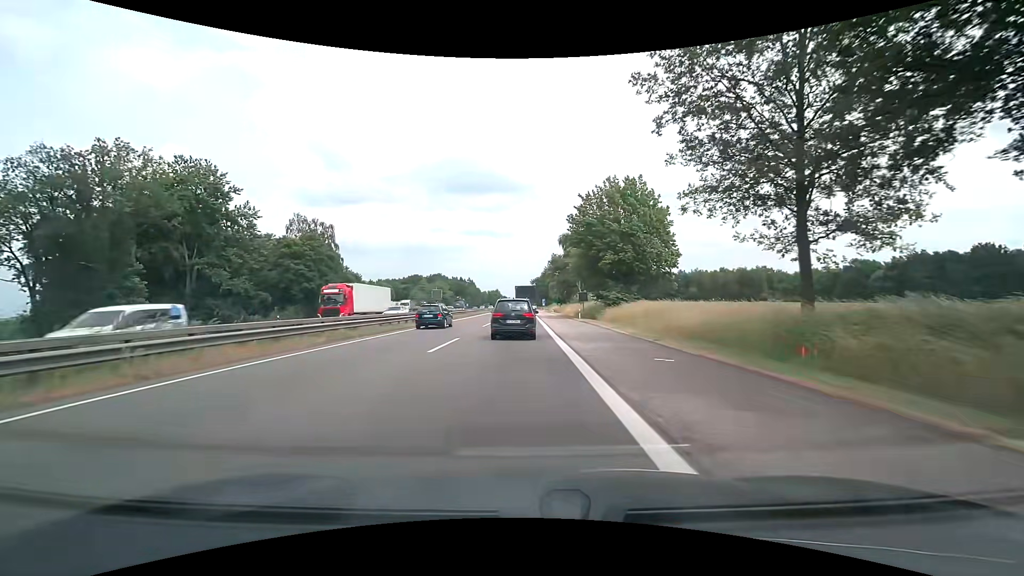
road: motorway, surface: asphalt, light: Day
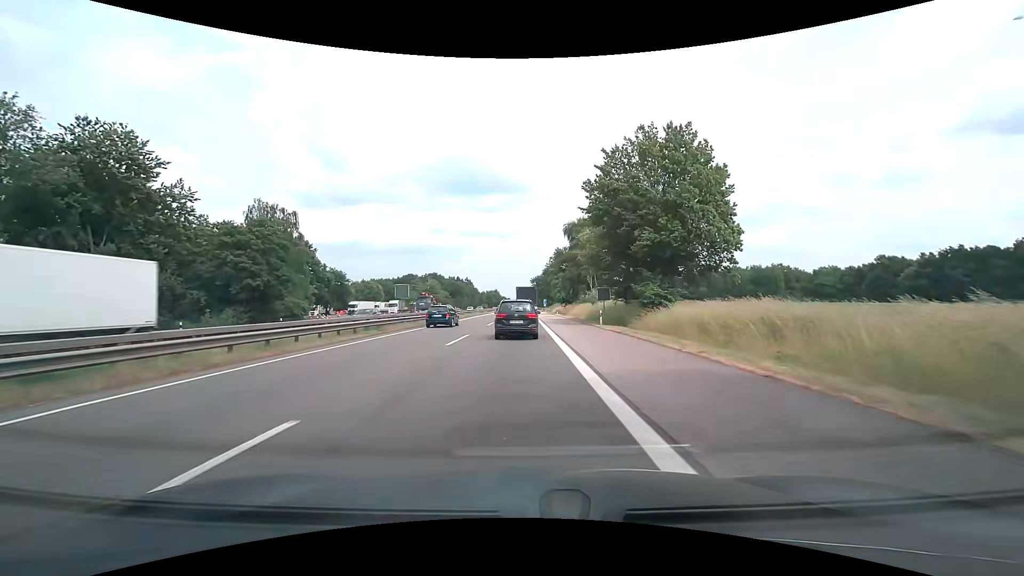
(0.0, +14.5) m; 0°
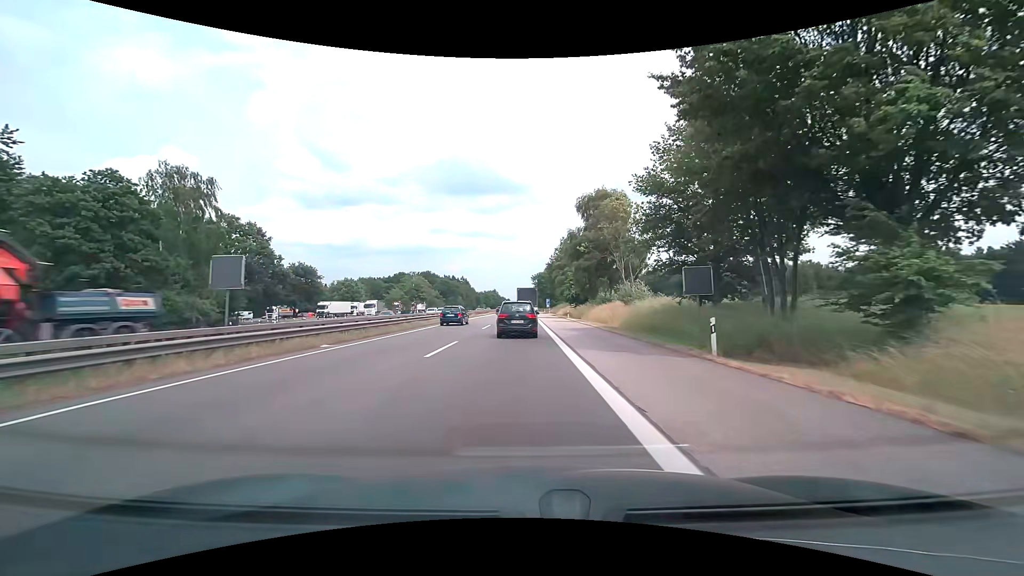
(-0.2, +21.8) m; 0°
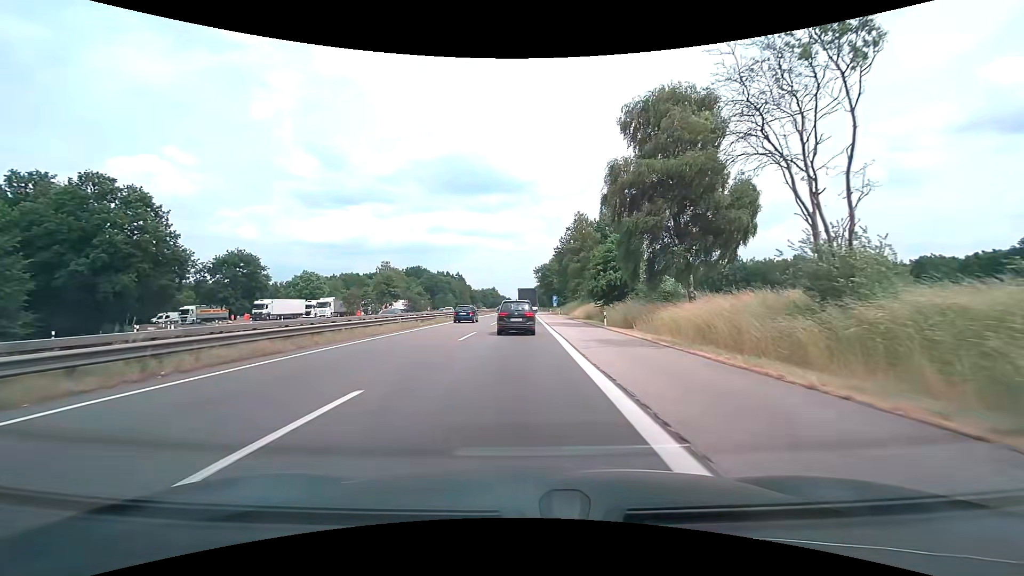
(-0.1, +29.5) m; 0°
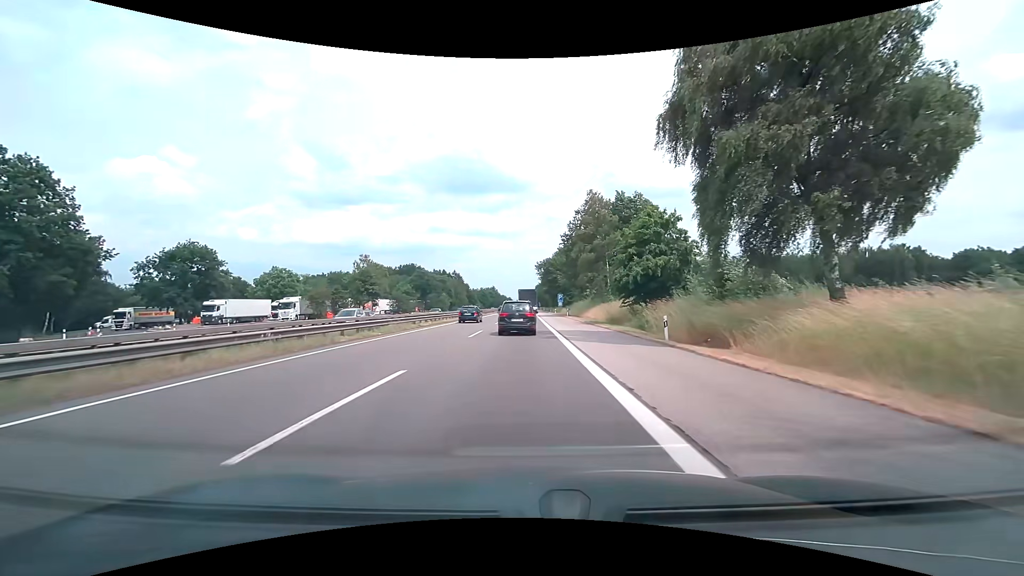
(0.0, +15.2) m; 0°
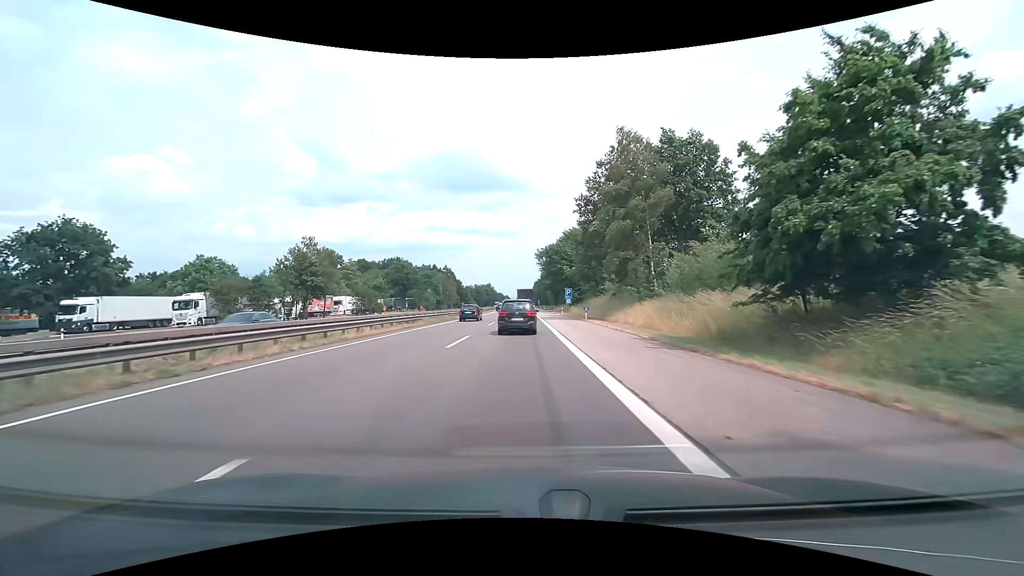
(+0.1, +23.8) m; 0°
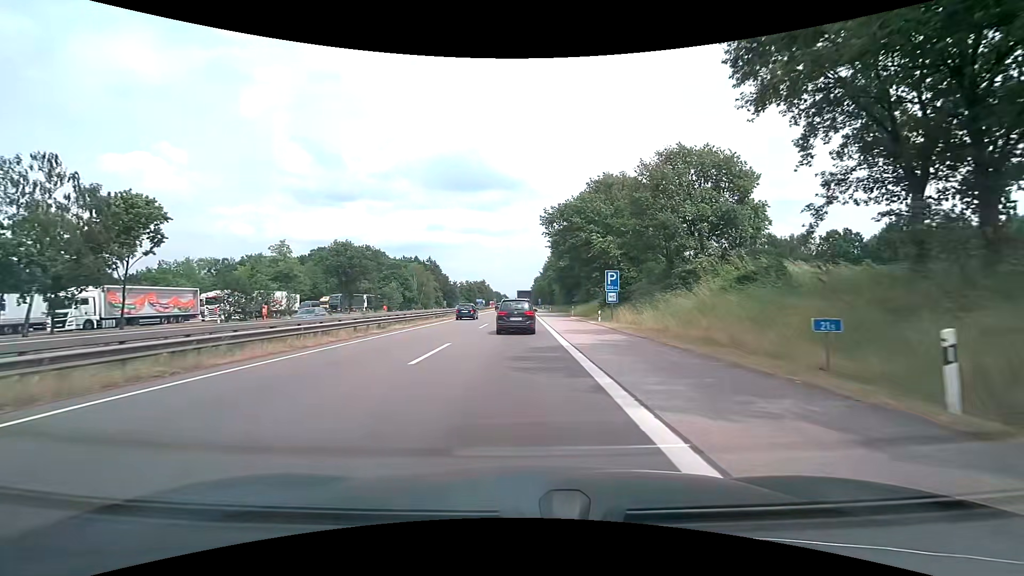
(+0.2, +40.1) m; 0°
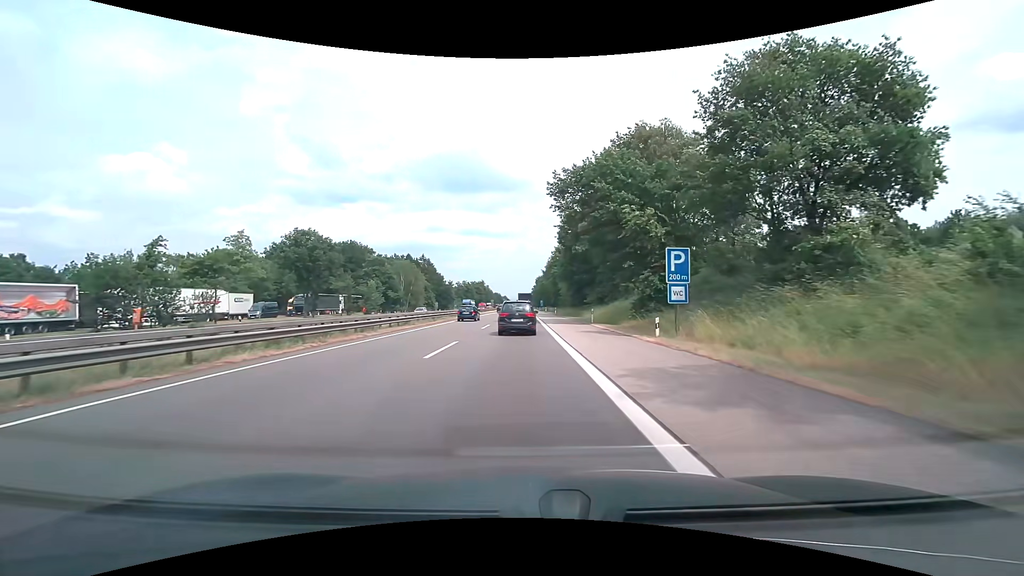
(0.0, +16.0) m; 0°
(0, +10) (0, +20) (0, +30) (0, +40) (0, +50) (0, +60) (0, +70) (0, +80) (0, +90) (0, +100) m
